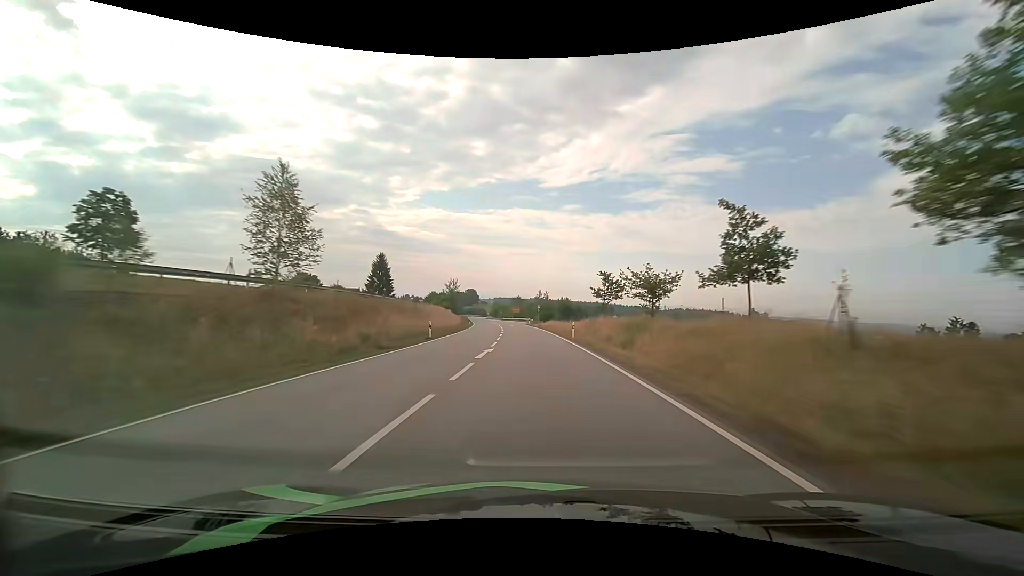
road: primary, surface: asphalt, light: Day
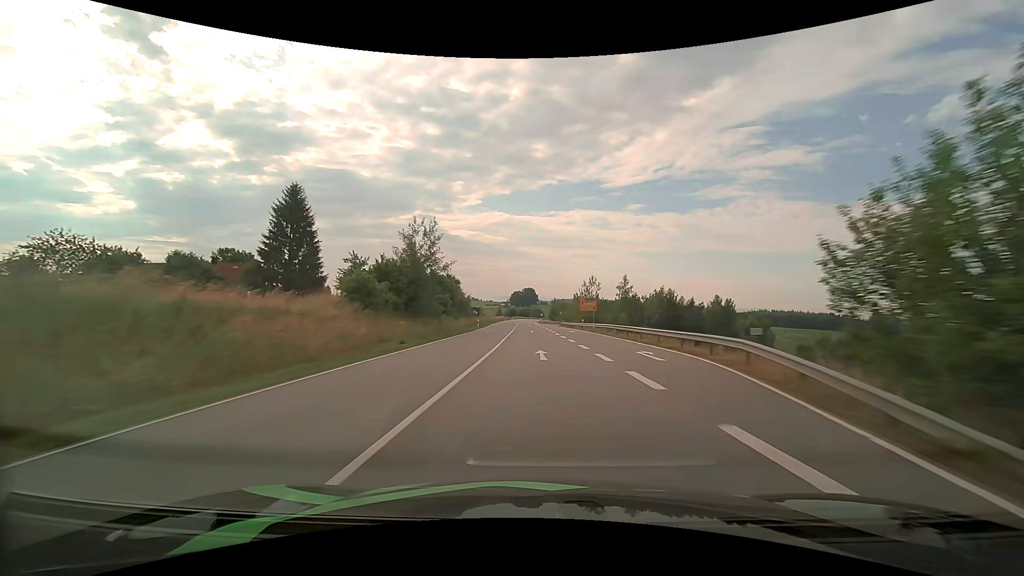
(-5.1, +83.0) m; -7°
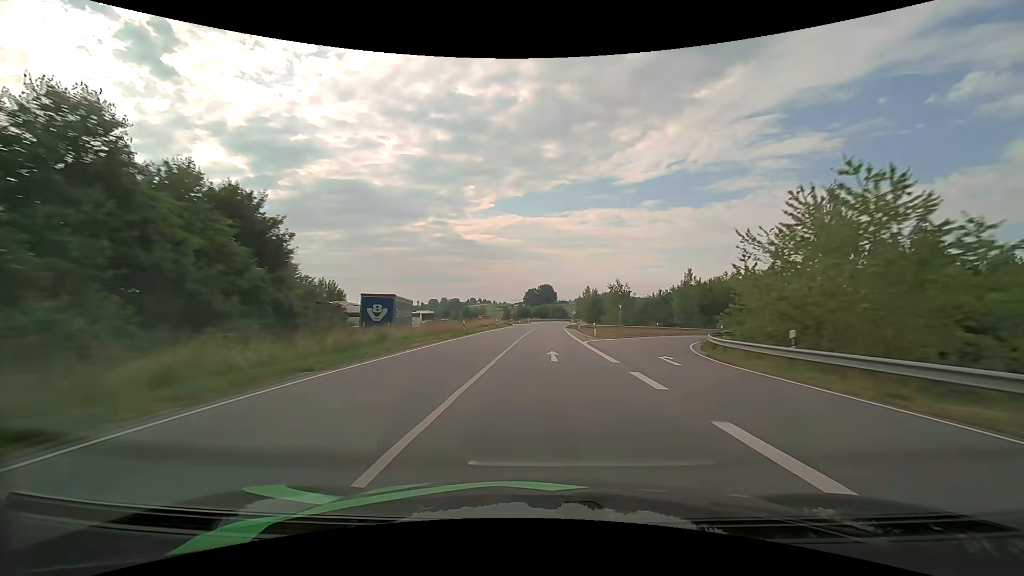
(-2.2, +83.7) m; -2°
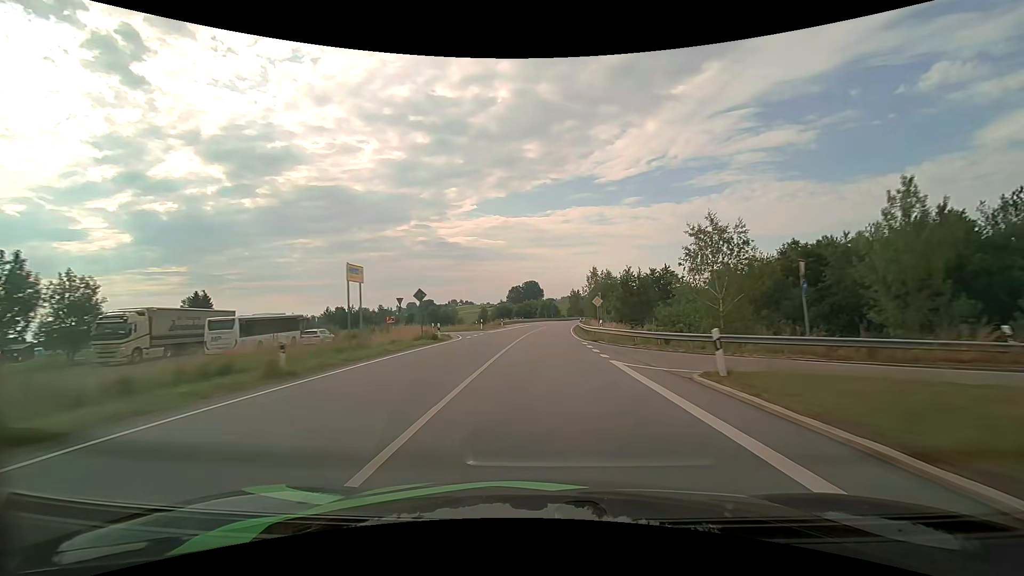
(+0.7, +49.9) m; +2°
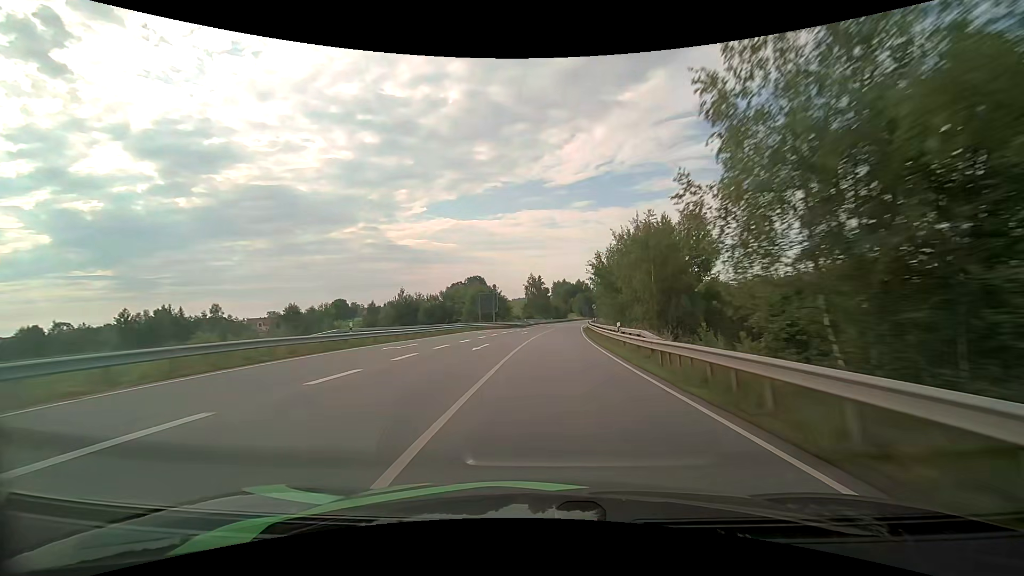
(+3.3, +84.4) m; +5°
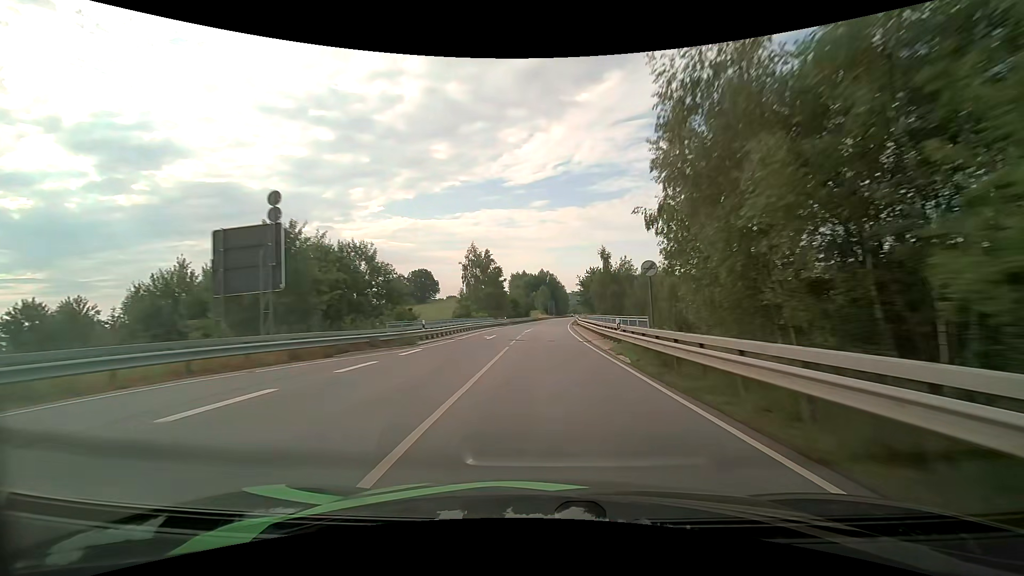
(+2.1, +51.4) m; +5°
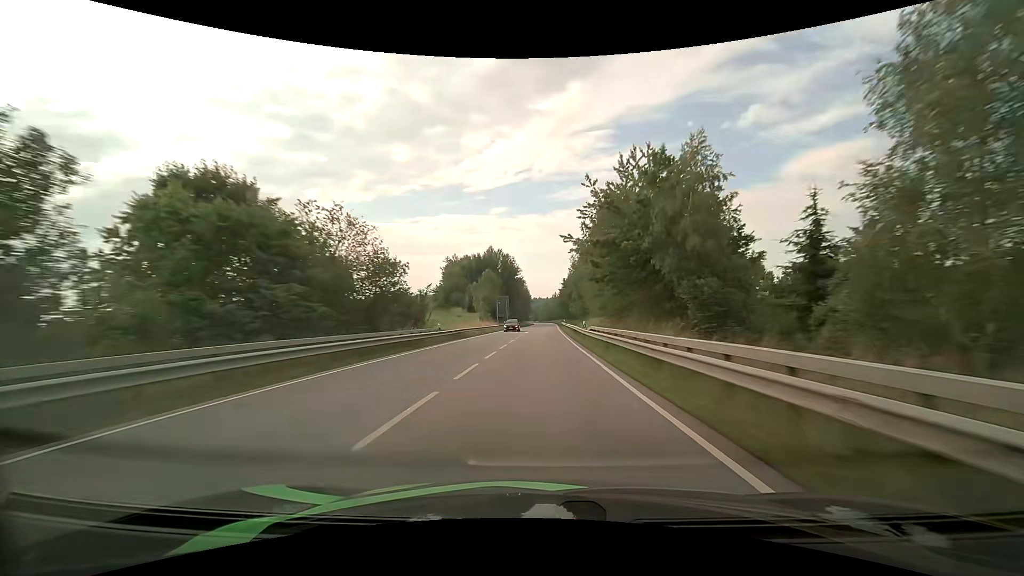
(+3.7, +85.0) m; +5°
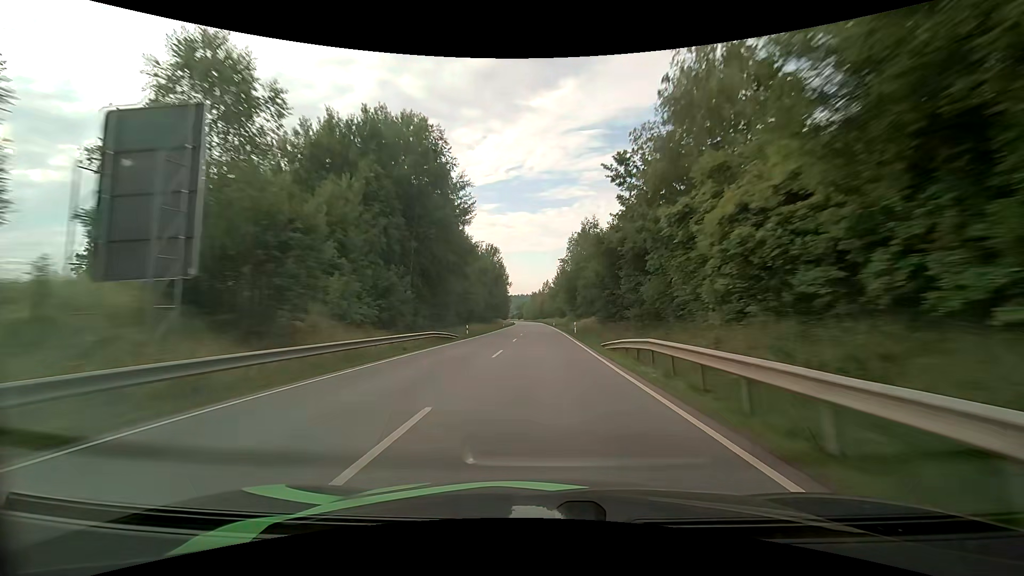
(+1.9, +87.3) m; +2°
(0, +10) (0, +20) (0, +30) (0, +40) (0, +50) (0, +60) (0, +70) (0, +80) (0, +90) (0, +100) m
